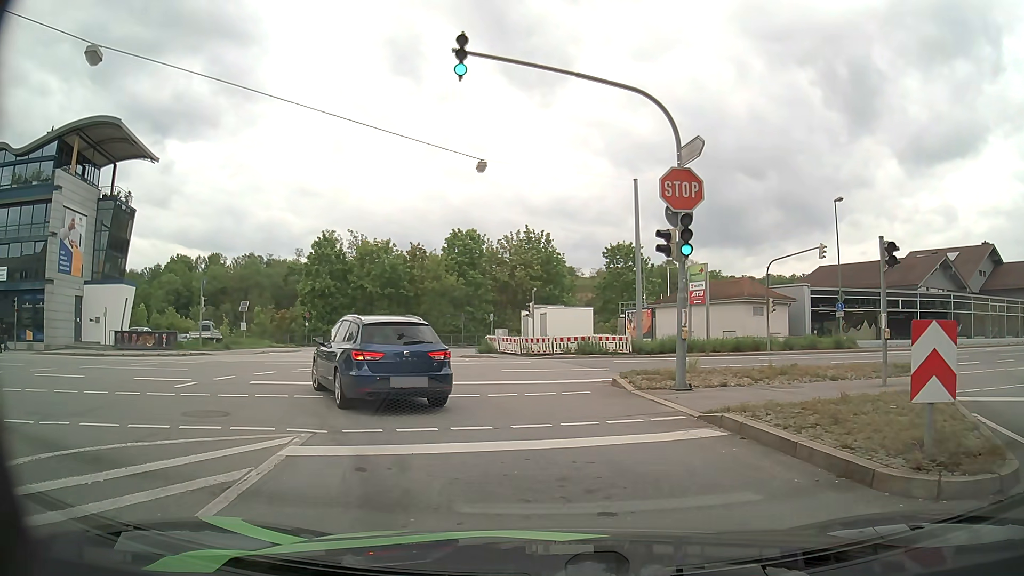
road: tertiary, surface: asphalt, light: Day
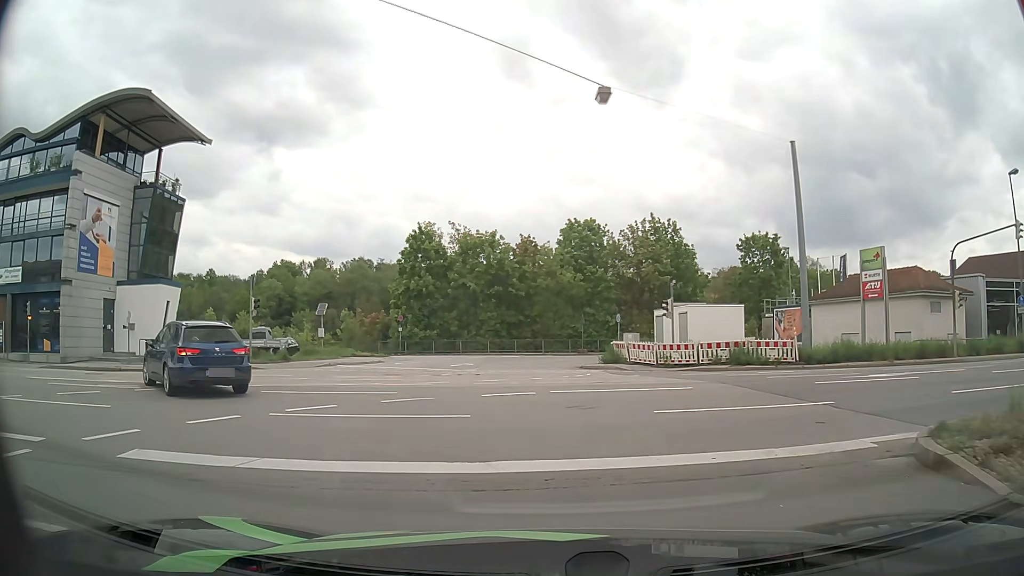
(-0.6, +8.9) m; -9°
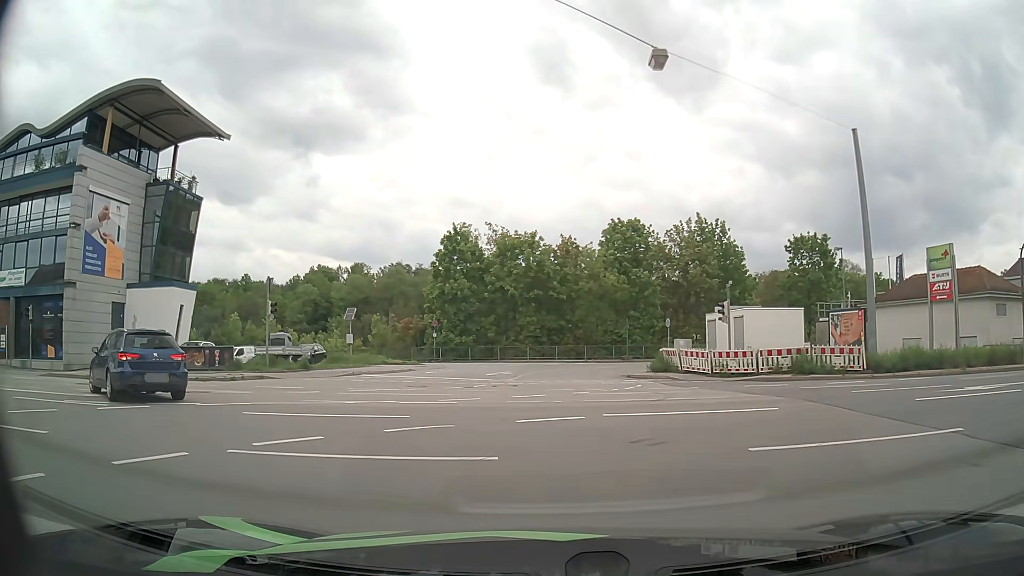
(-0.1, +2.9) m; -3°
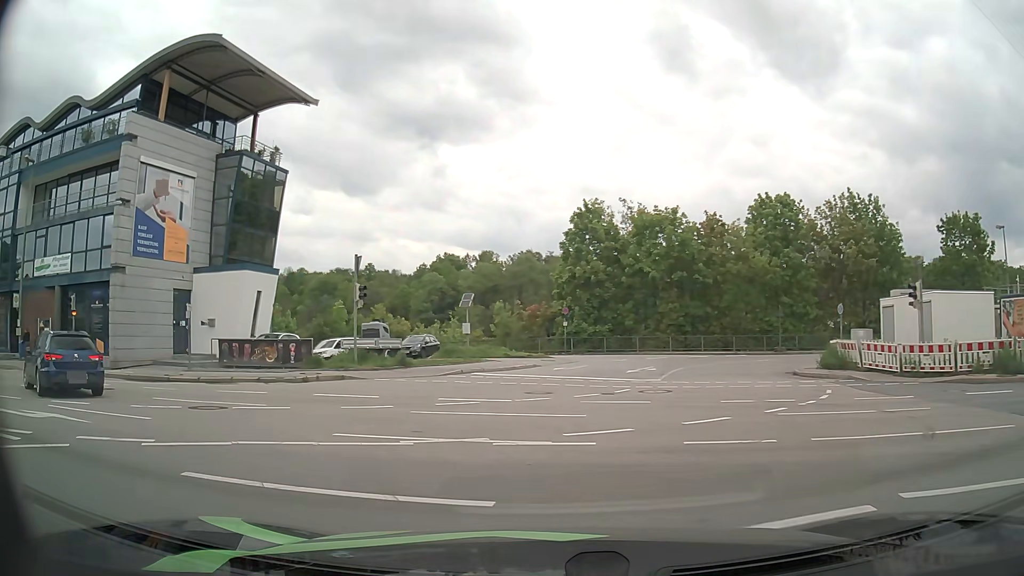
(-0.5, +5.8) m; -12°
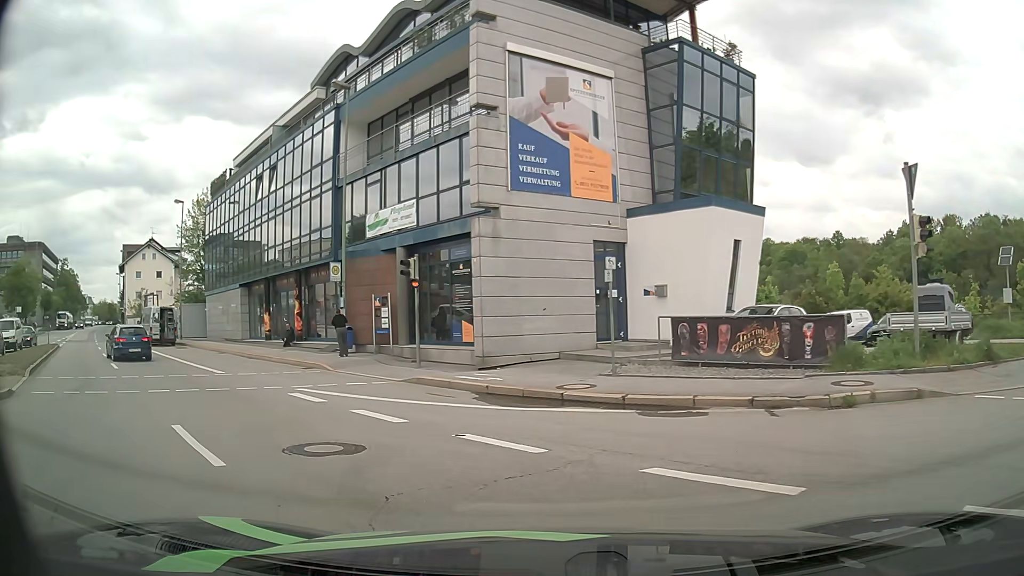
(-3.9, +10.7) m; -39°
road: primary
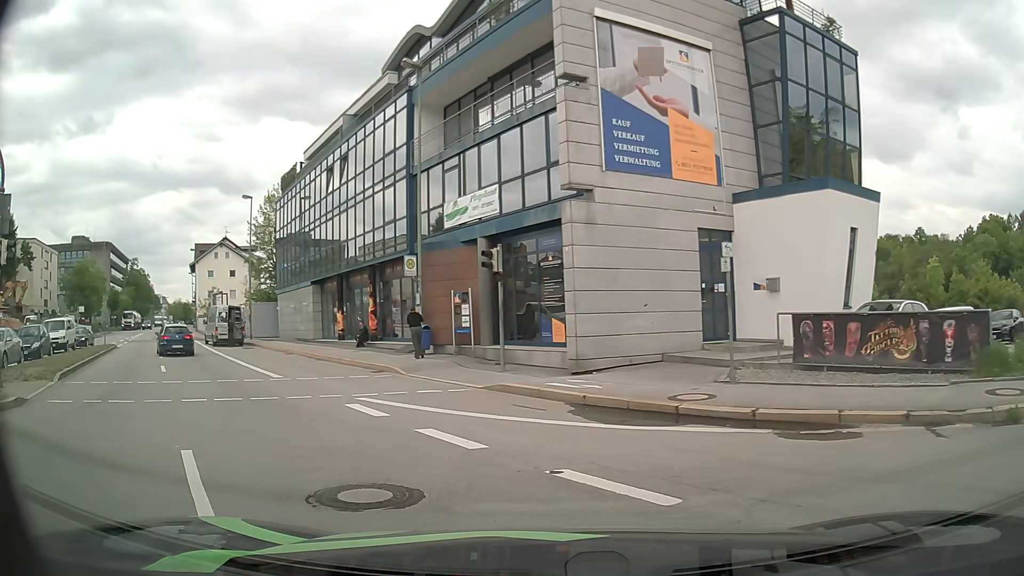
(-0.1, +2.2) m; -7°
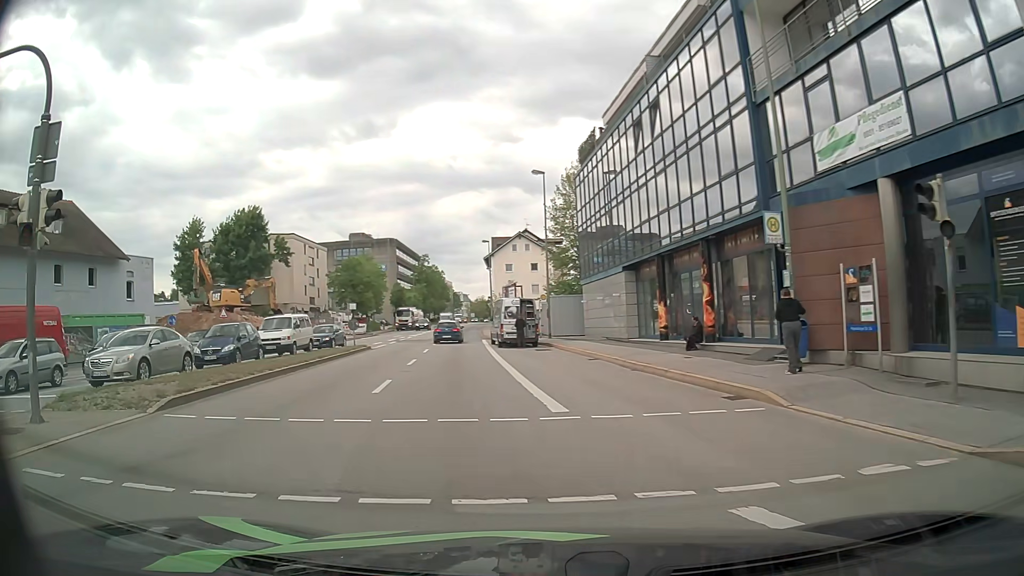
(-1.9, +7.8) m; -27°
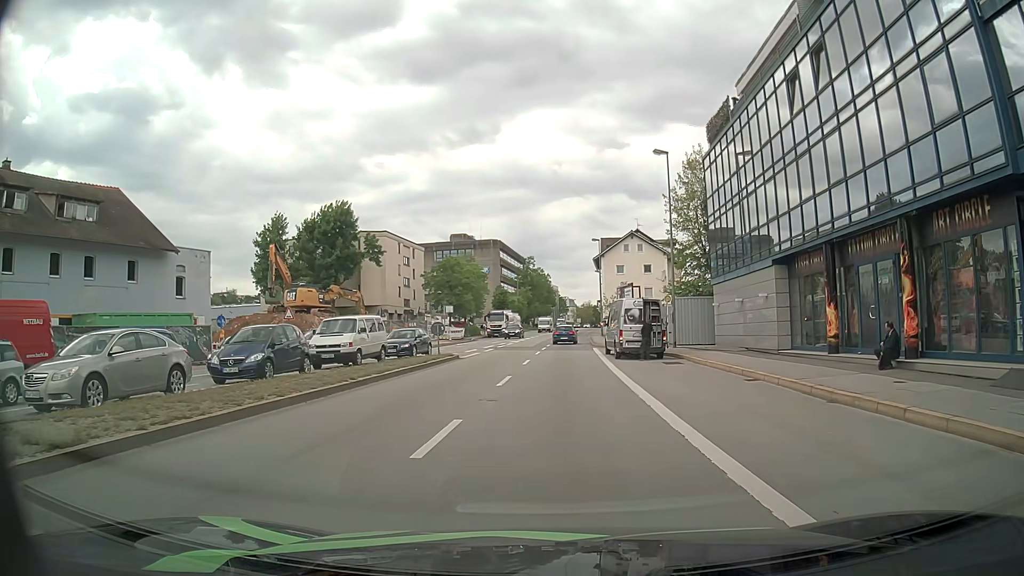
(-0.7, +6.5) m; -10°
(0, +10) (+1, +20) (+1, +30) (+1, +40) (+2, +50) (+3, +60) (+3, +70) (+4, +80) (+5, +90) (+6, +100) m
